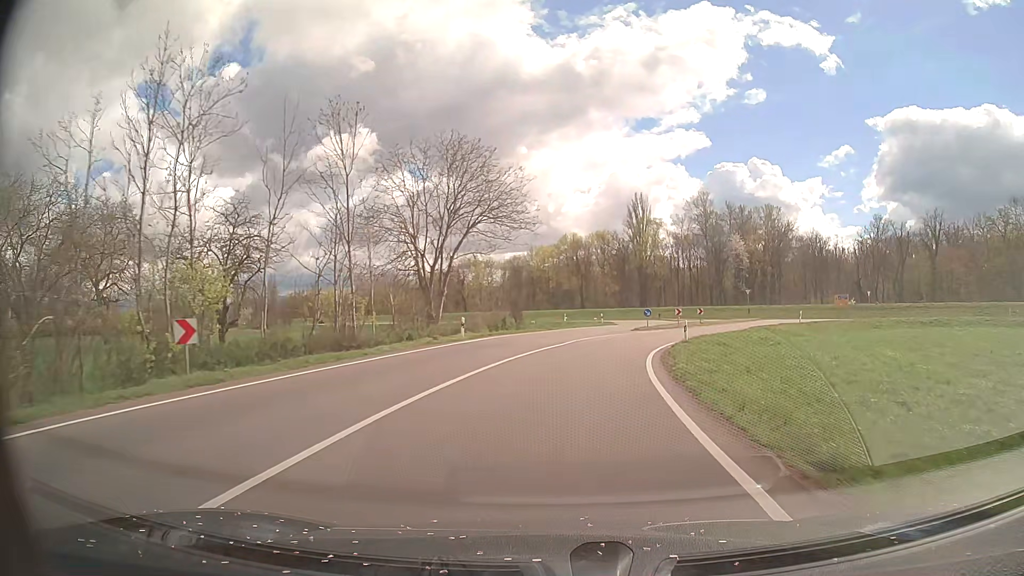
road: secondary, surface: asphalt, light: Day
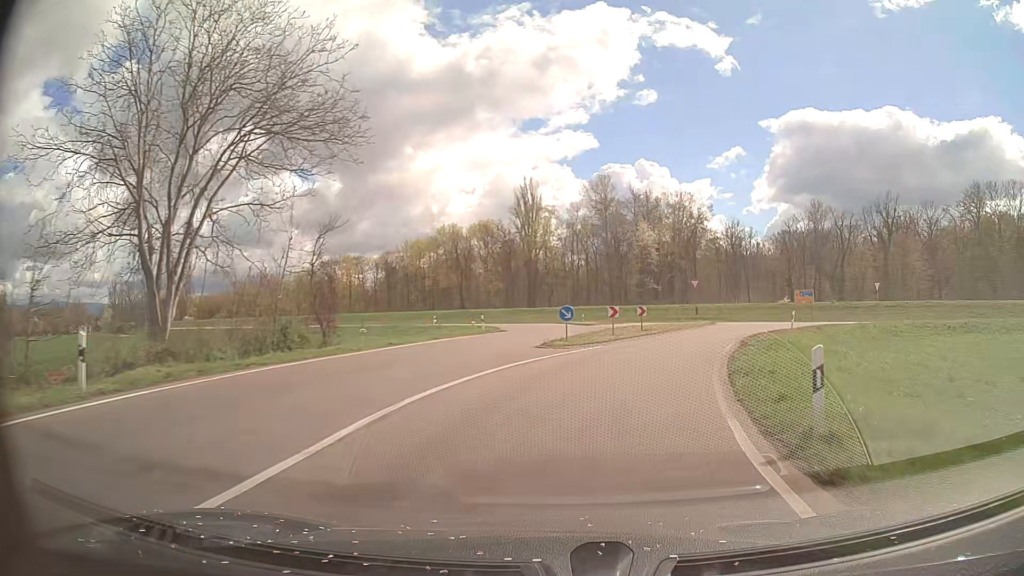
(+1.5, +21.8) m; +10°
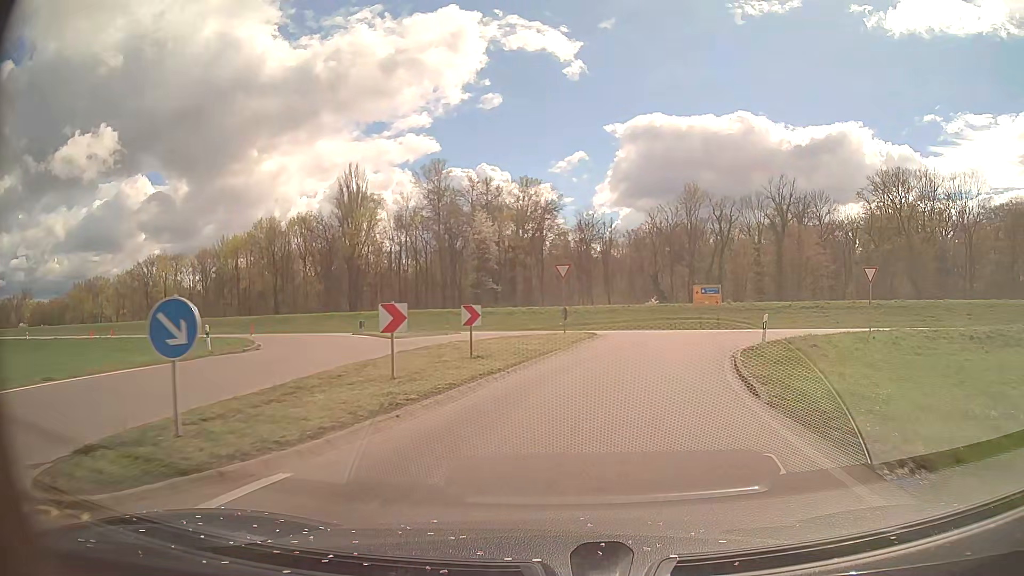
(+2.3, +18.8) m; +14°
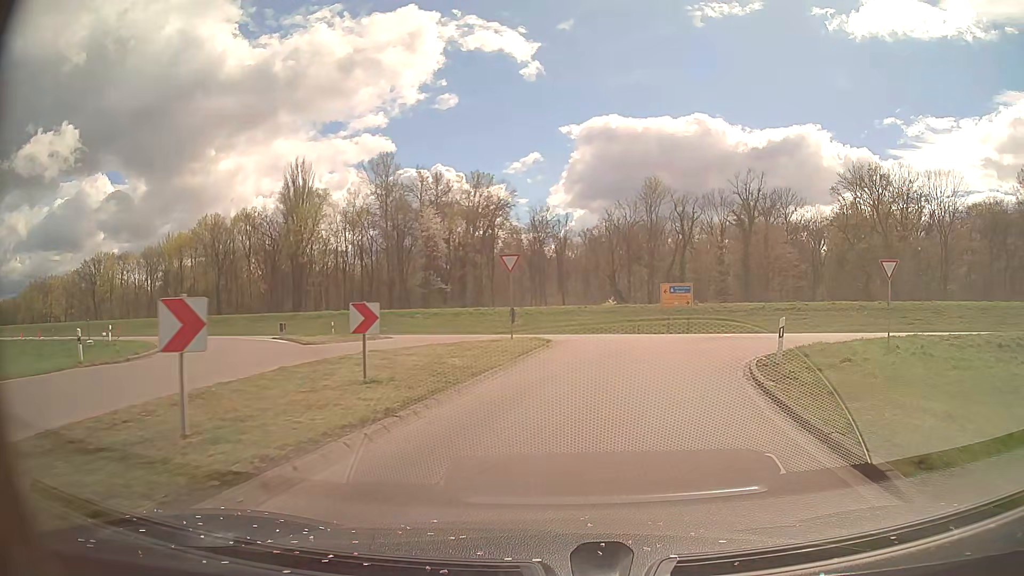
(+0.2, +5.6) m; +4°
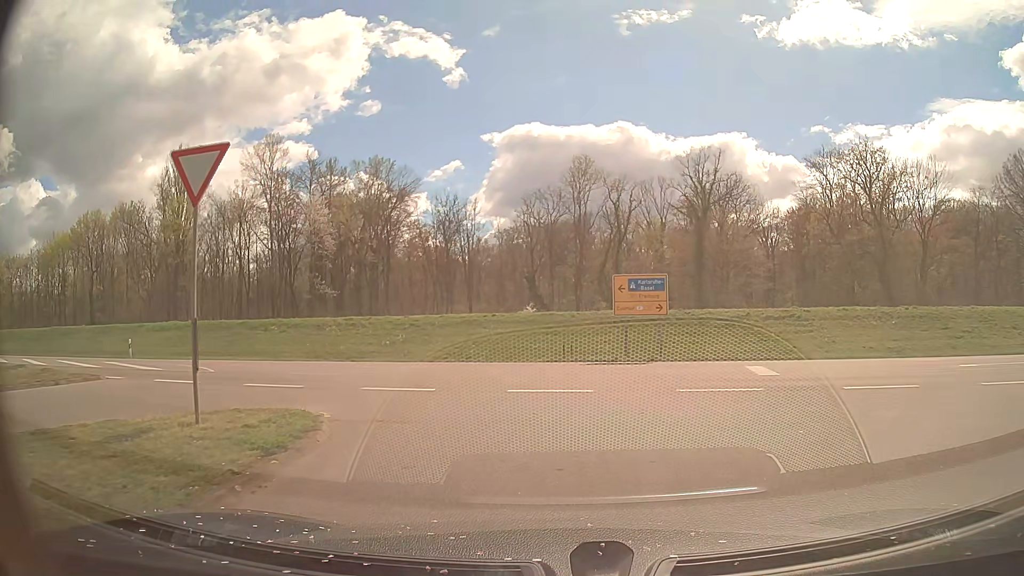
(+1.3, +17.1) m; +7°
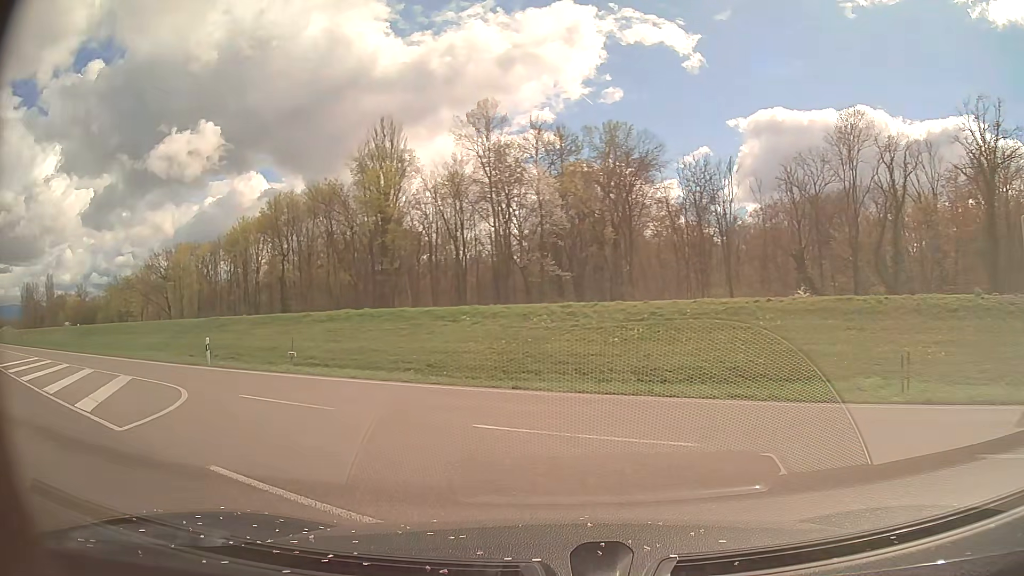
(-1.5, +13.5) m; -22°
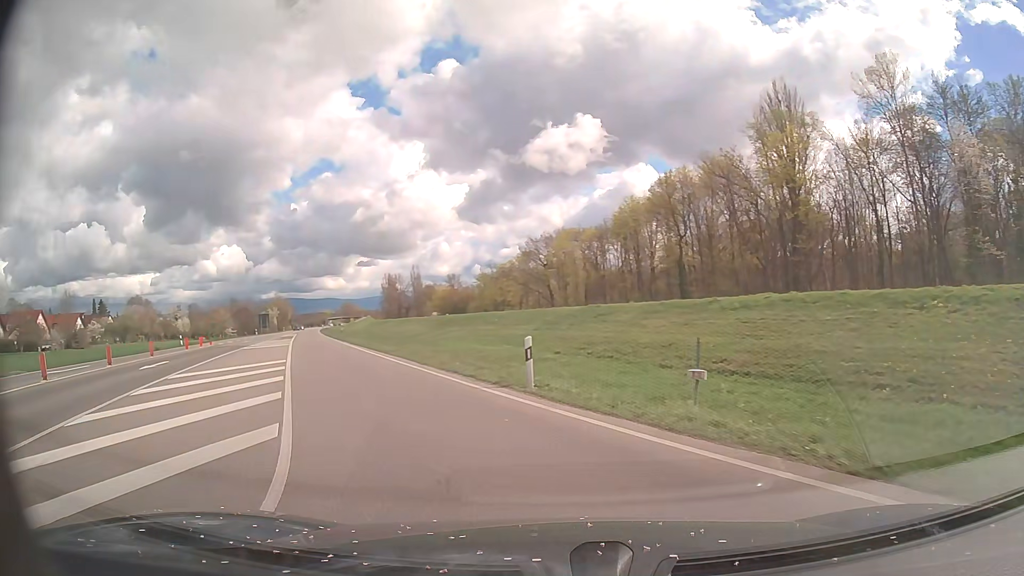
(-3.8, +11.7) m; -34°
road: primary
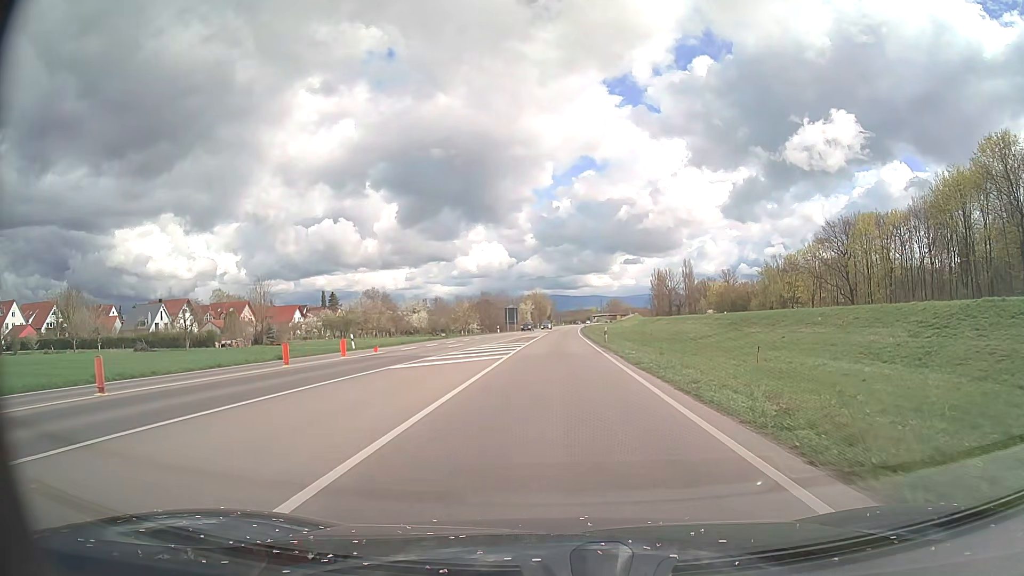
(-6.2, +21.6) m; -23°
(0, +10) (0, +20) (0, +30) (0, +40) (0, +50) (+1, +60) (+1, +70) (+1, +80) (+1, +90) (+2, +100) m
